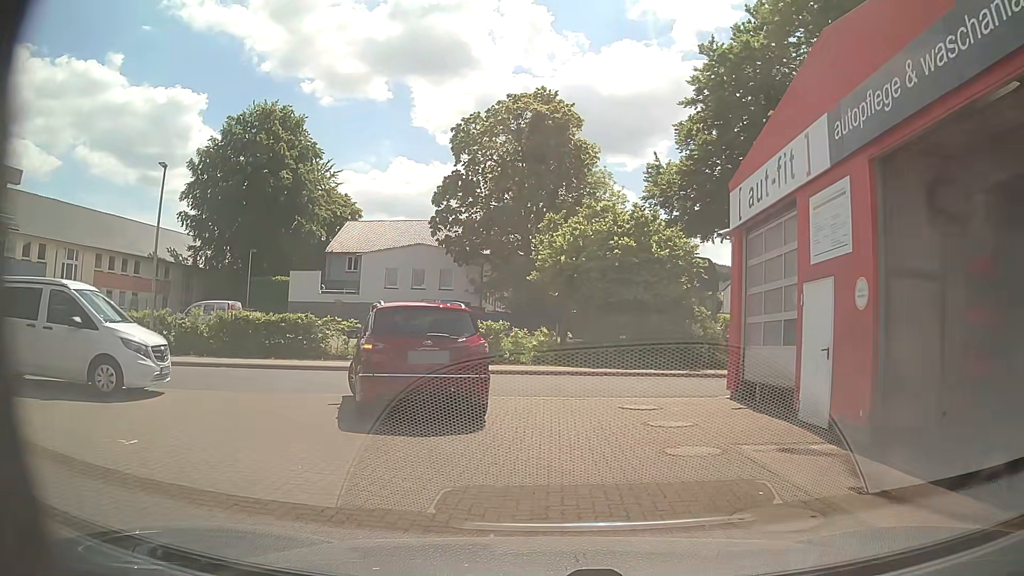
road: service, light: Day
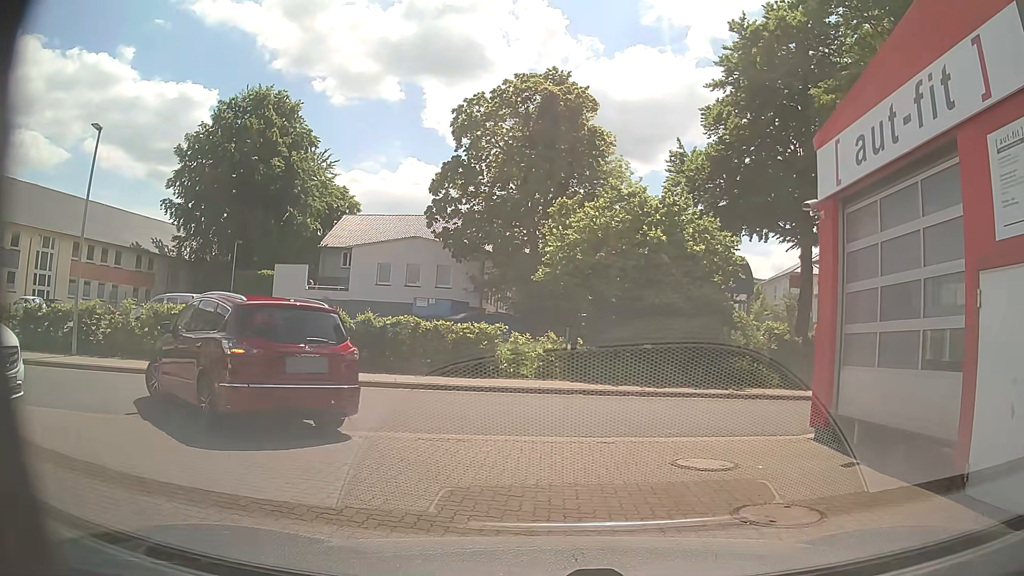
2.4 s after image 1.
(-0.1, +4.2) m; 0°
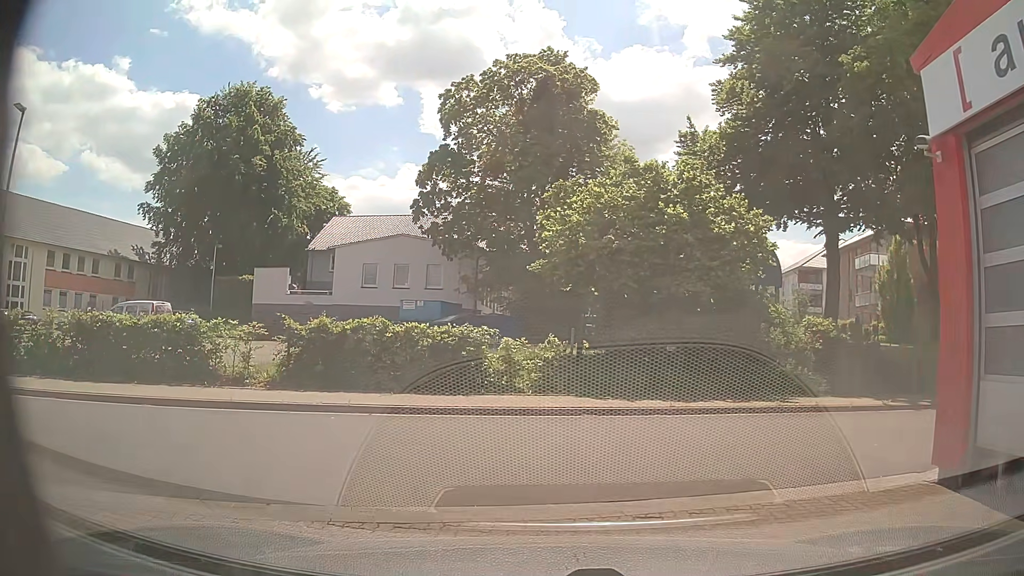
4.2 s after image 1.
(0.0, +3.7) m; +3°
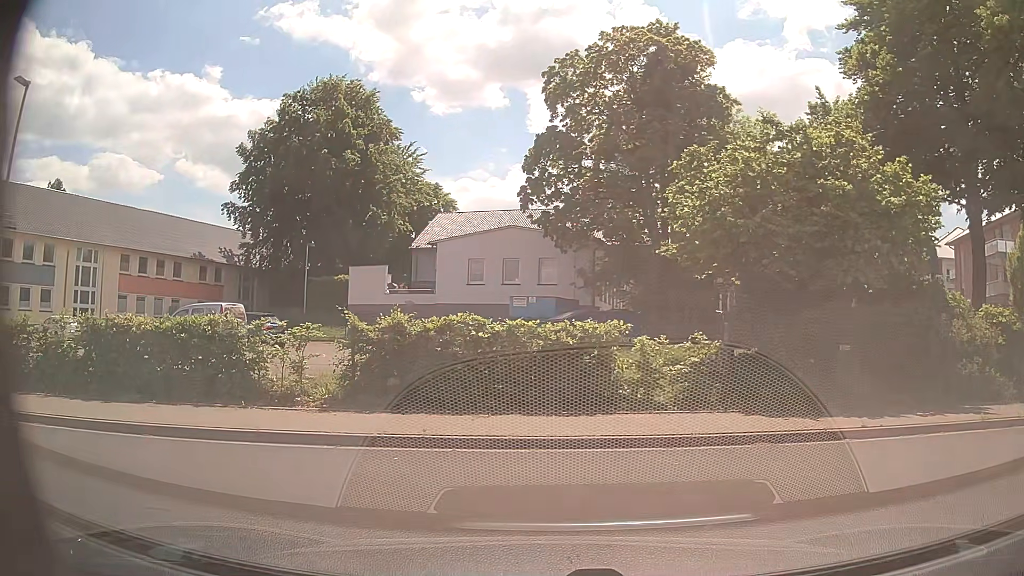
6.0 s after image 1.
(-0.2, +3.2) m; -6°
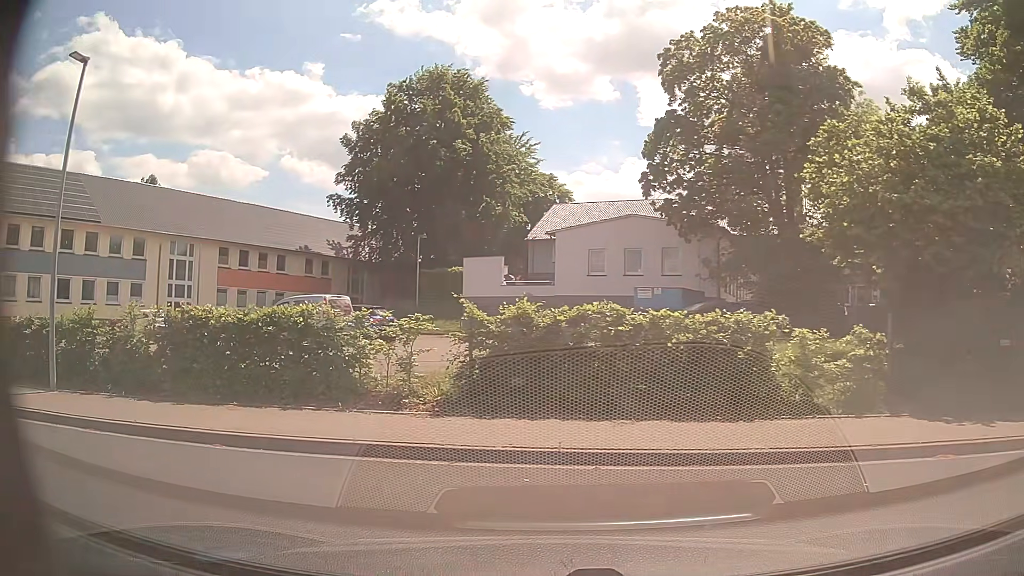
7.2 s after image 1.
(-0.1, +1.5) m; -12°
